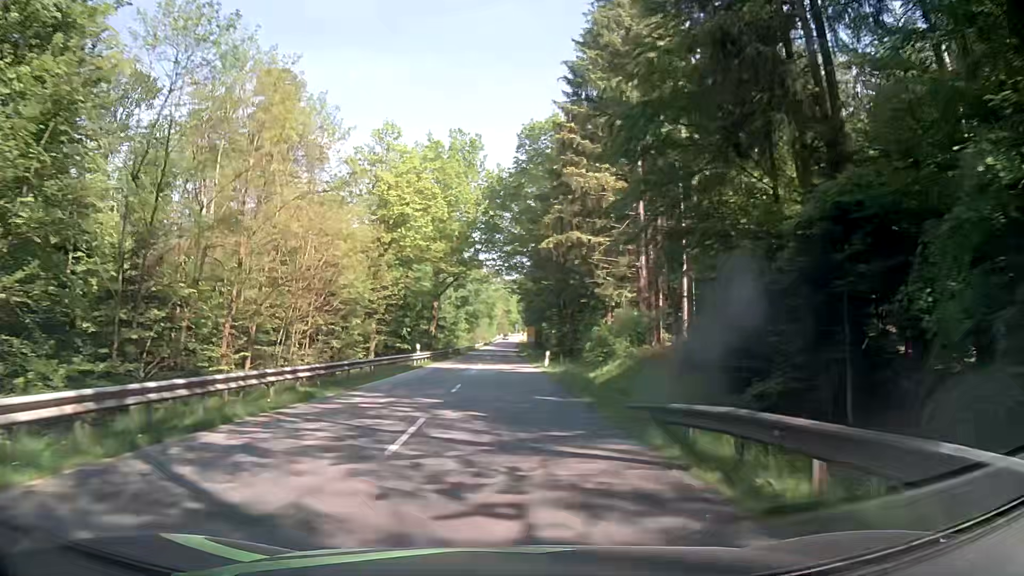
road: secondary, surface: asphalt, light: Day
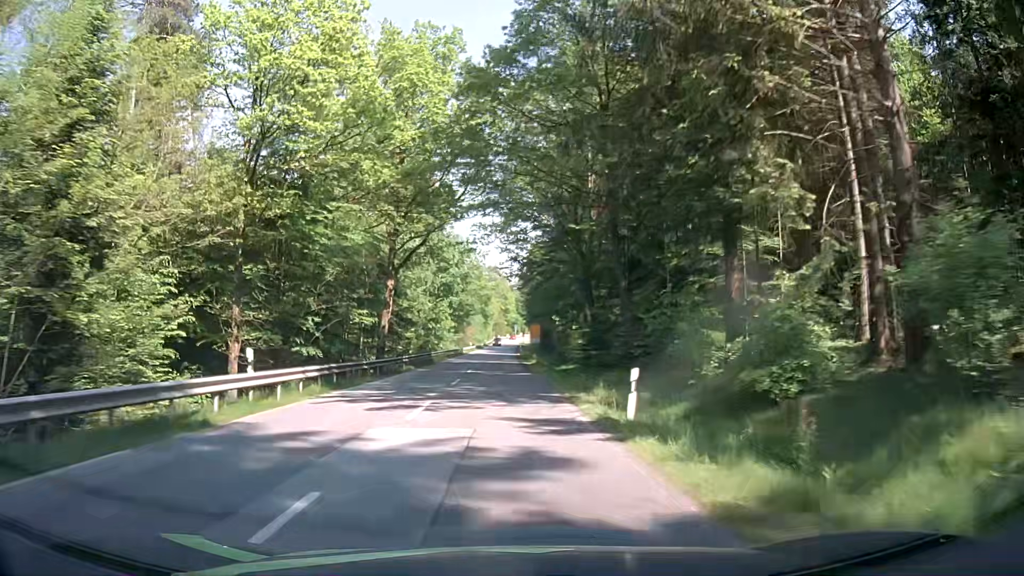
(-0.1, +28.9) m; 0°
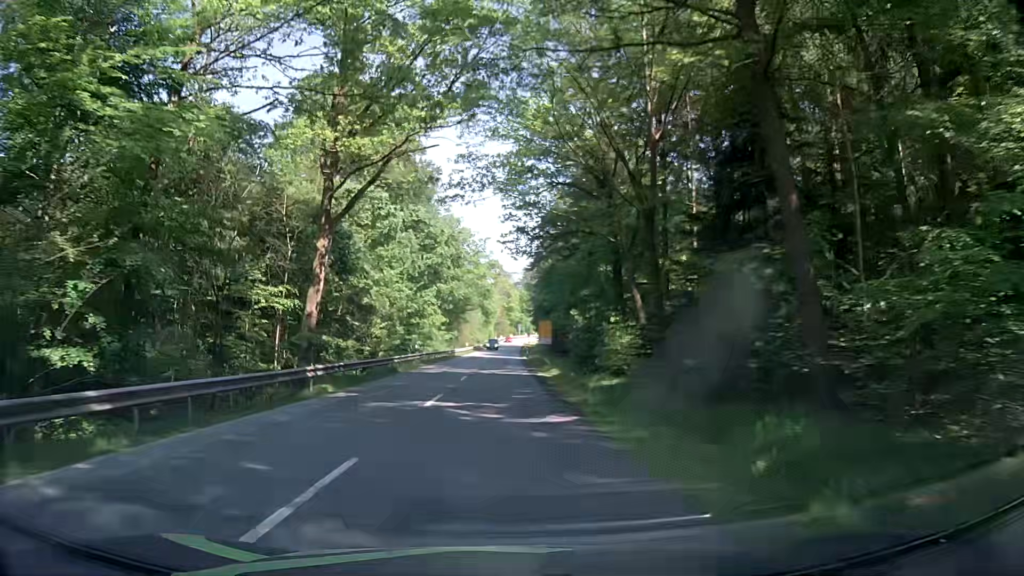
(-0.2, +19.2) m; 0°
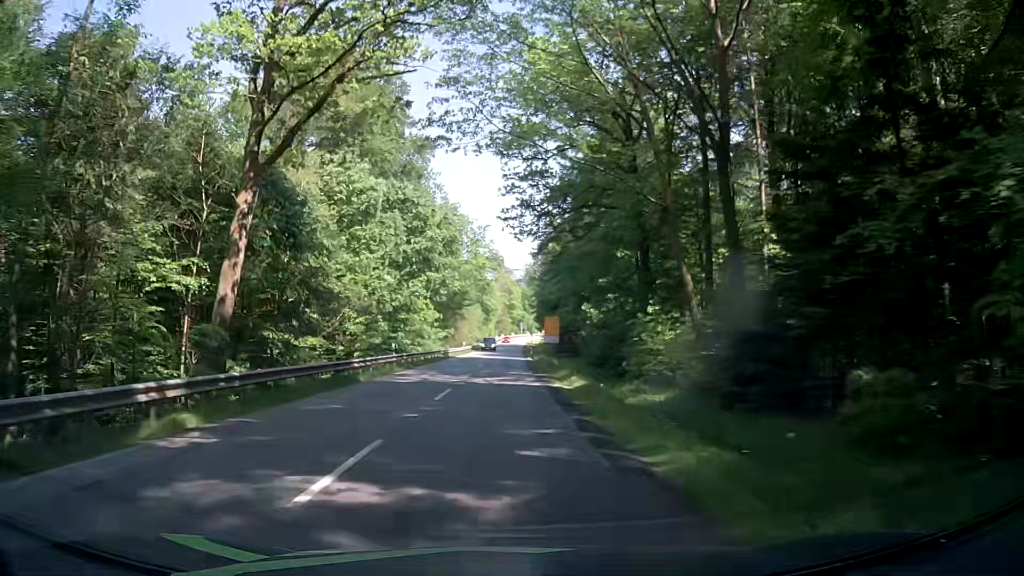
(0.0, +9.6) m; 0°
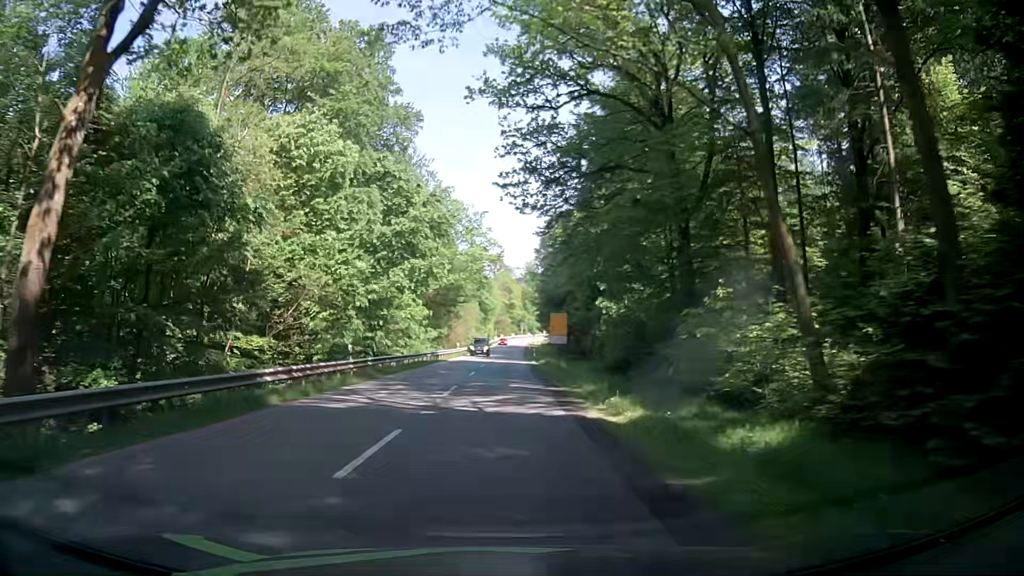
(+0.1, +9.6) m; +1°
